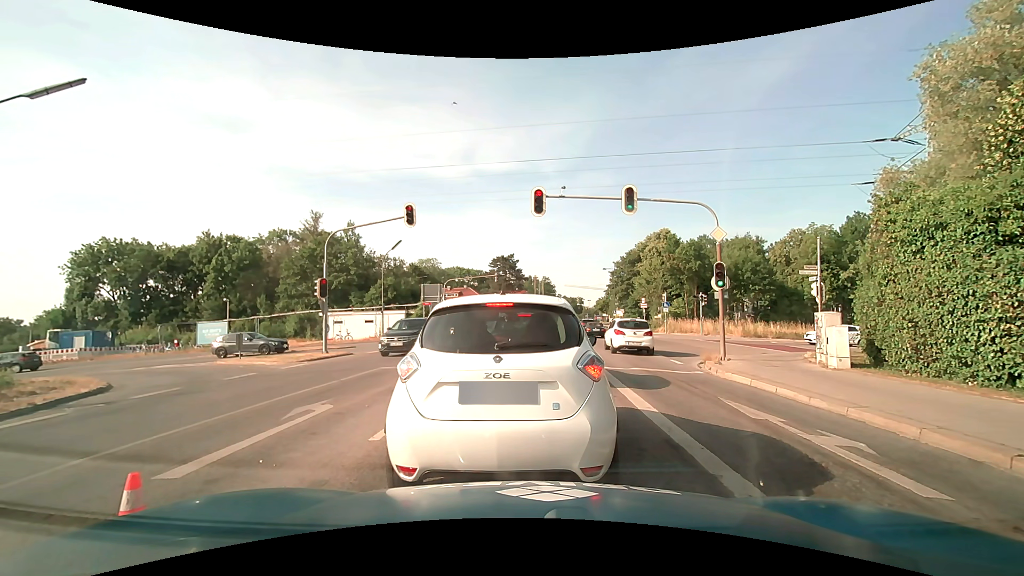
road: secondary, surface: asphalt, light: Day
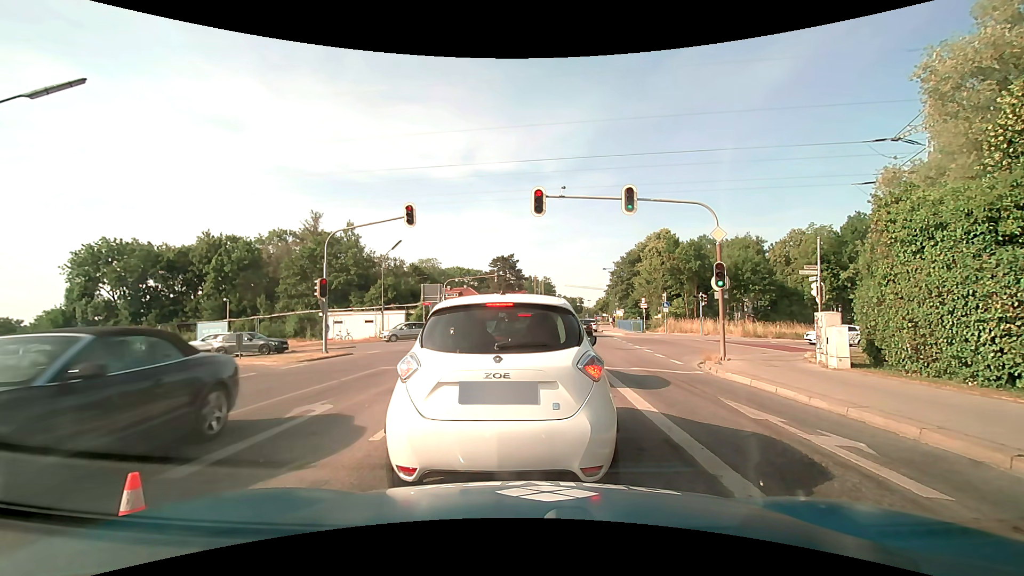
(0.0, 0.0) m; 0°
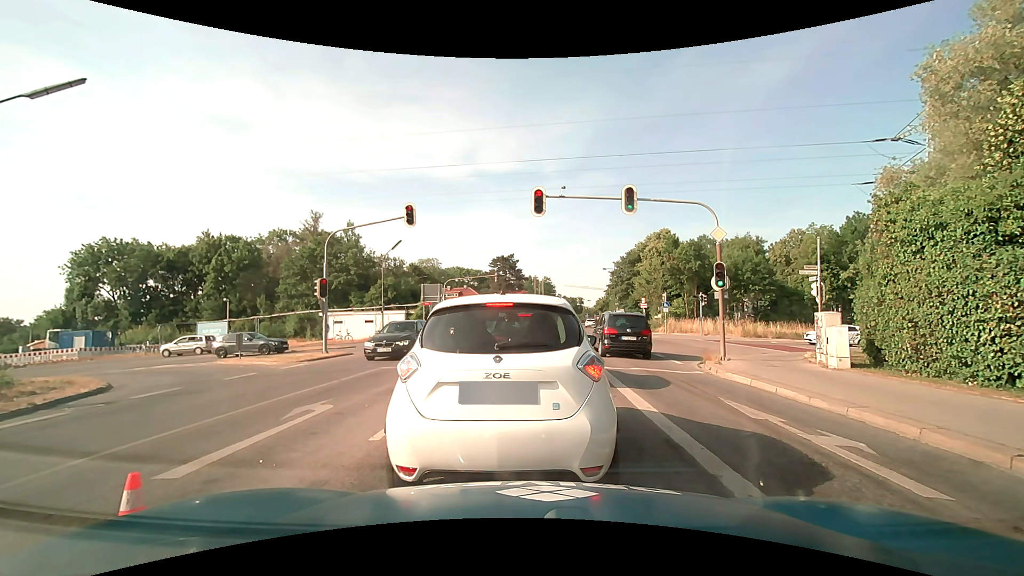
(0.0, 0.0) m; 0°
